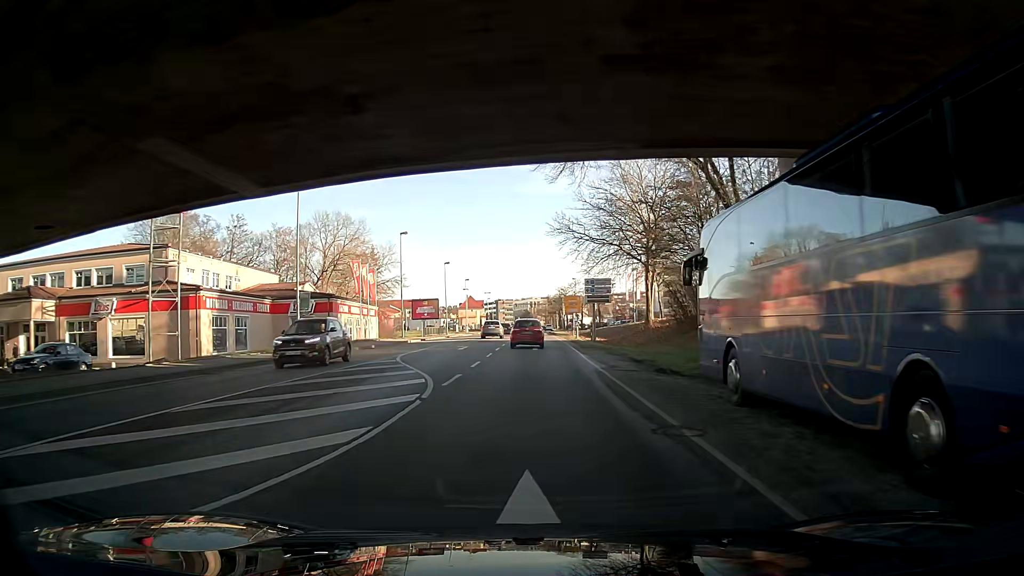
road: primary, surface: asphalt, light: Day
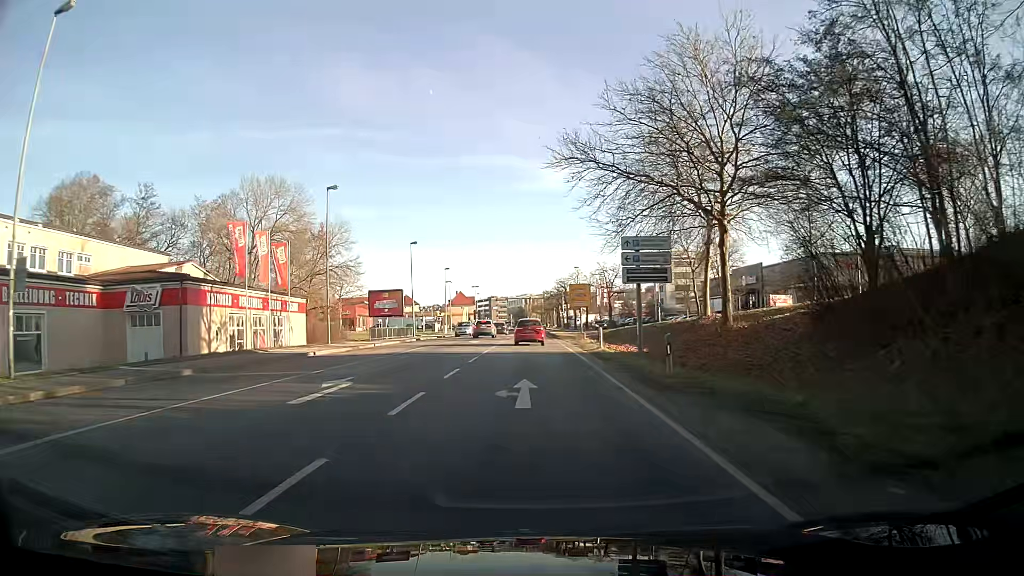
(+0.2, +22.7) m; +1°
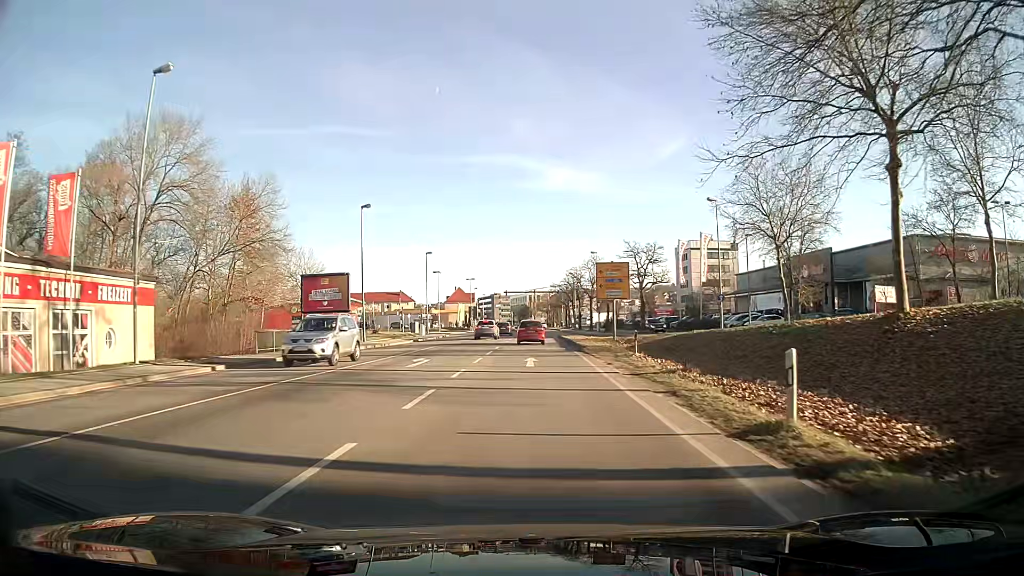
(-0.1, +23.2) m; -1°
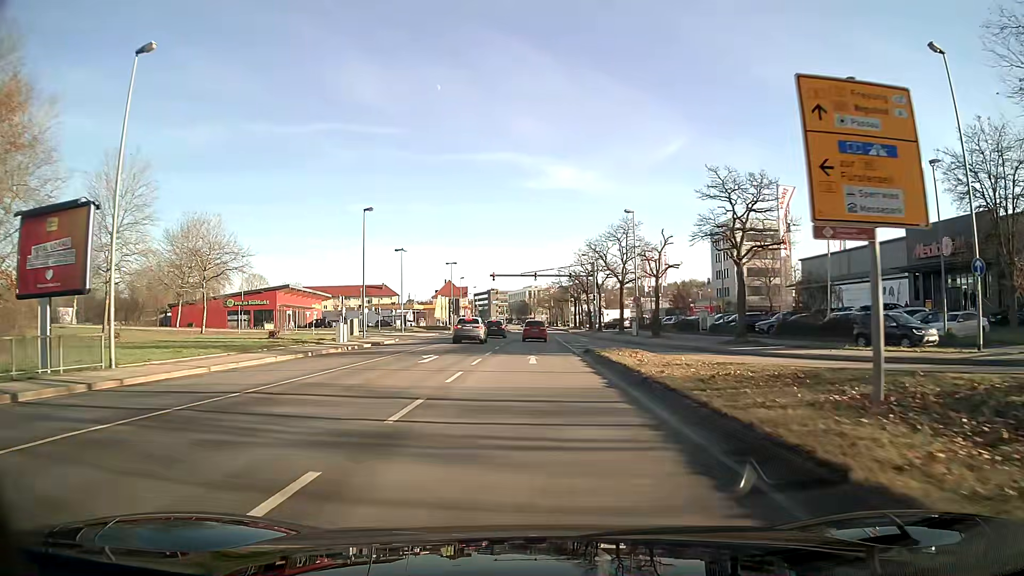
(0.0, +31.7) m; 0°
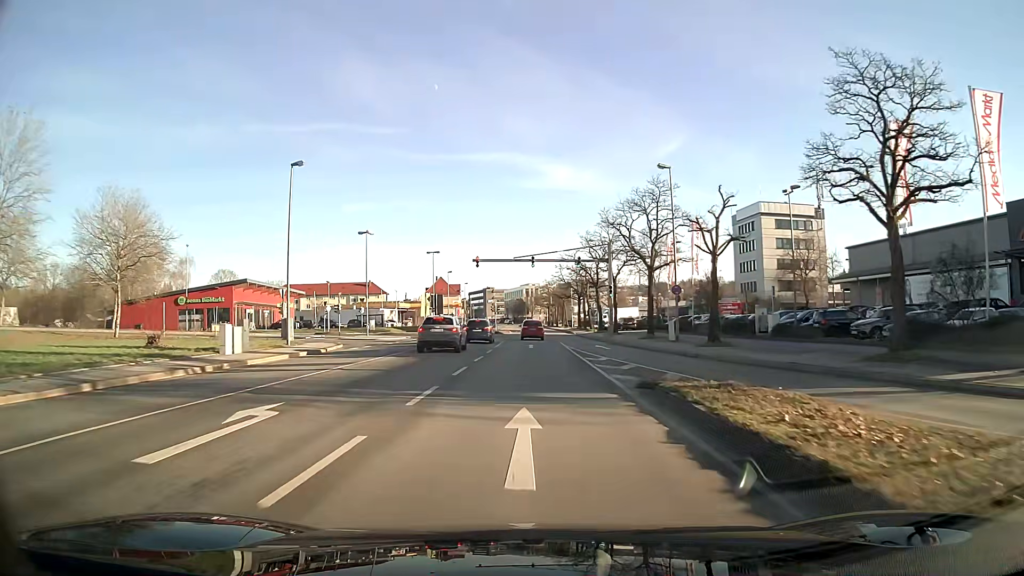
(+0.1, +16.2) m; 0°
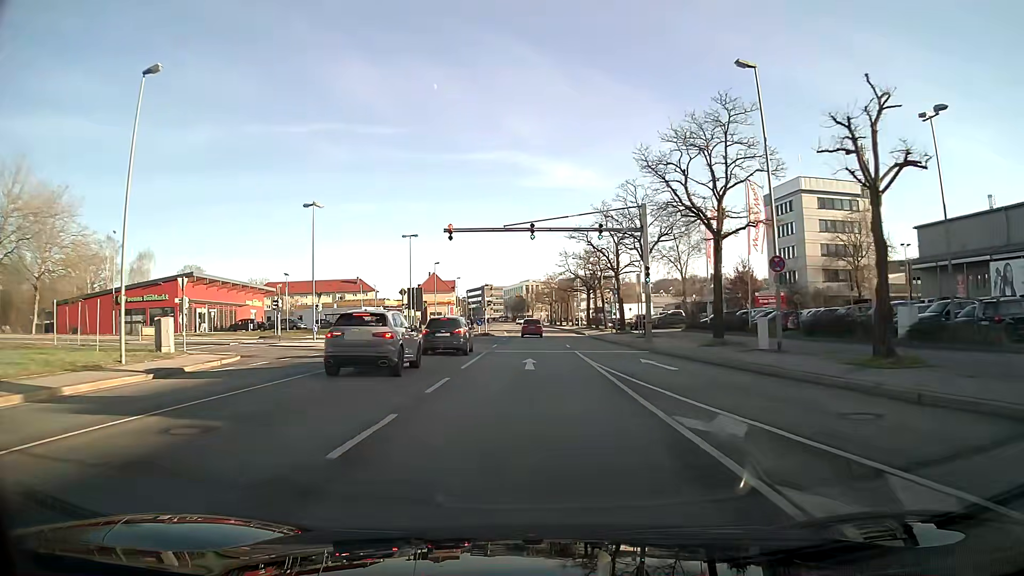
(0.0, +16.3) m; 0°
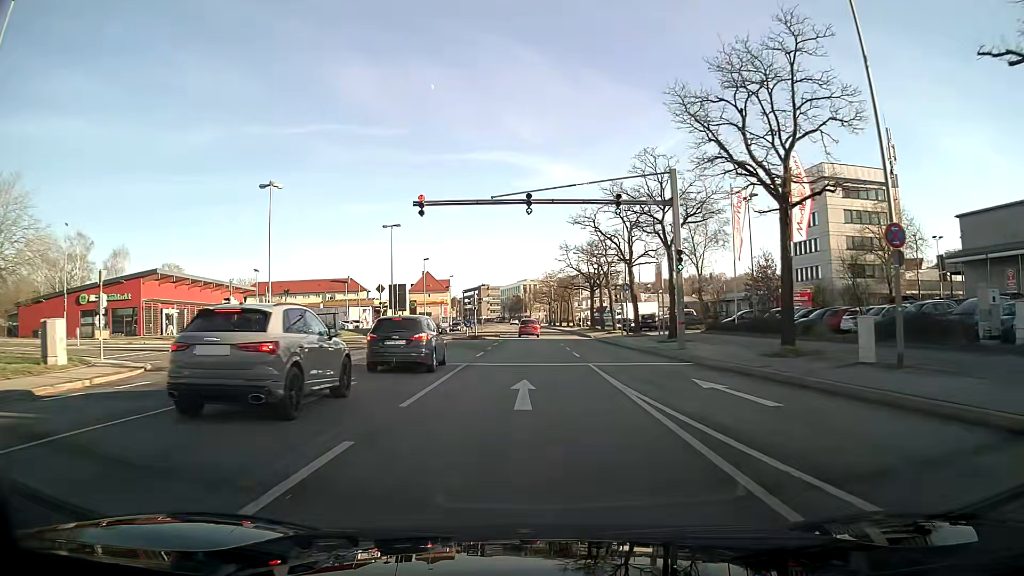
(0.0, +8.2) m; 0°
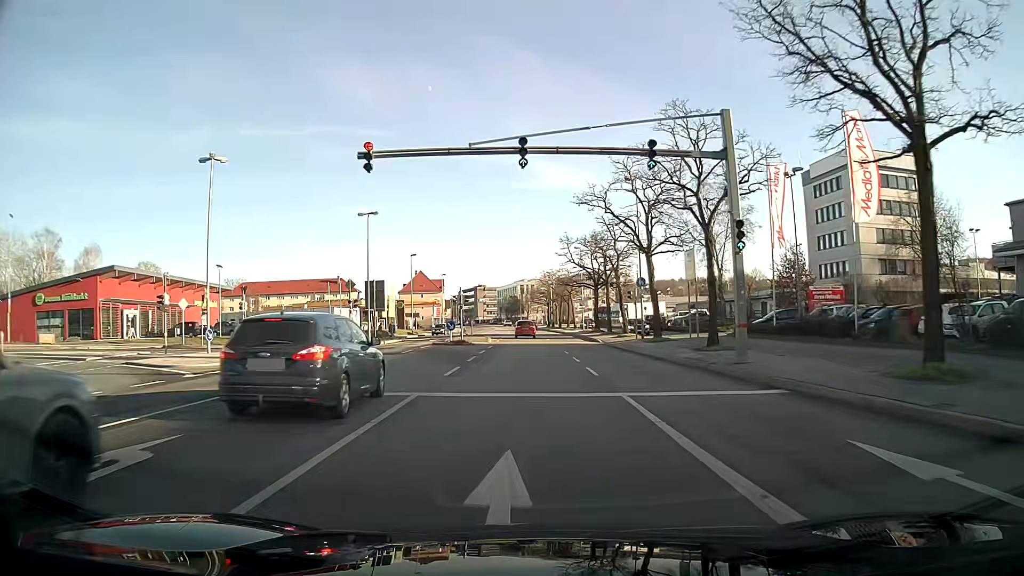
(0.0, +8.2) m; 0°
